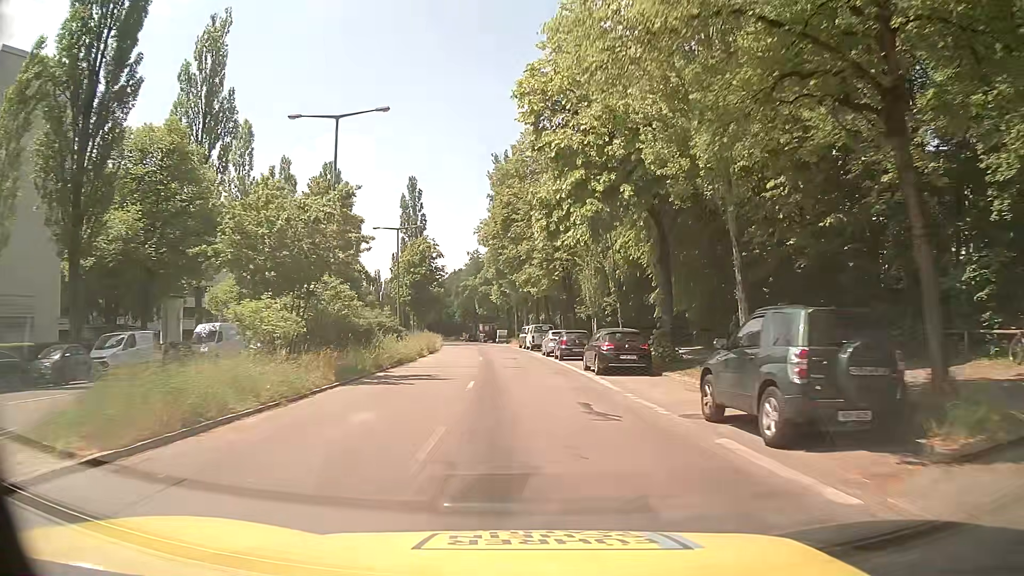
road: secondary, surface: asphalt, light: Day
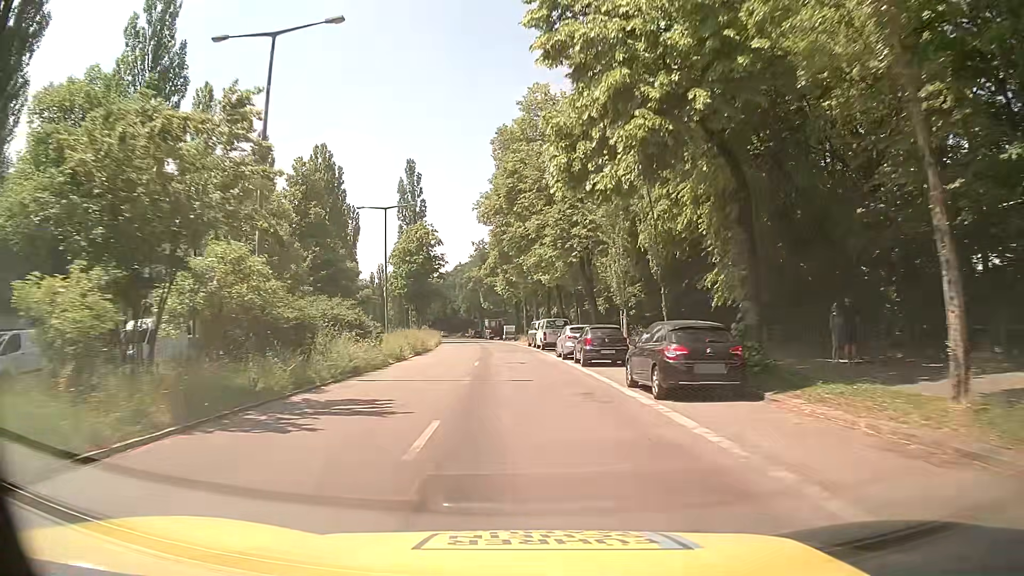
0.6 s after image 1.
(-0.1, +8.9) m; -1°
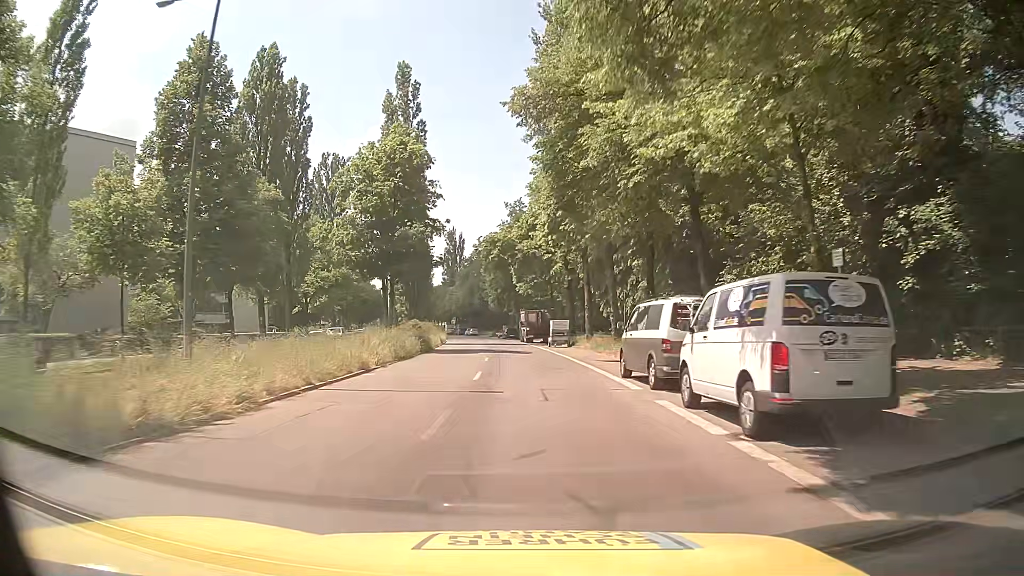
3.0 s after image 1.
(-1.4, +35.0) m; -4°
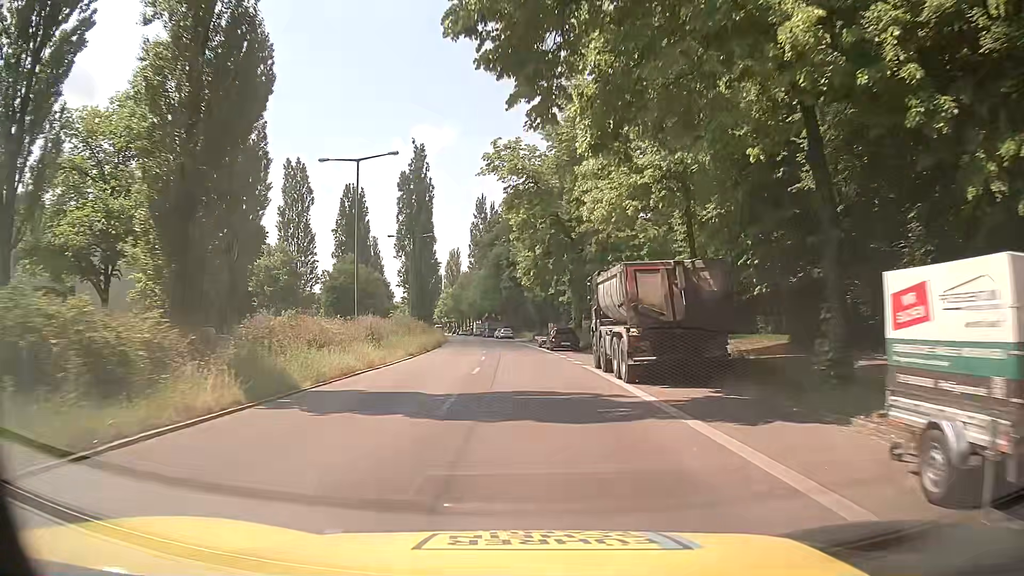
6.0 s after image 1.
(-1.6, +42.9) m; -4°
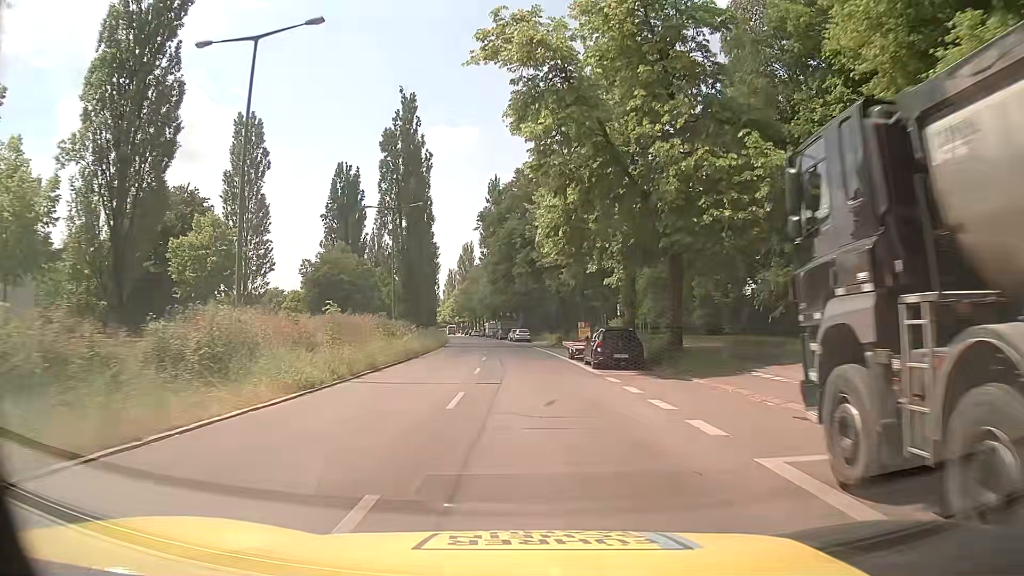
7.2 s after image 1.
(-0.3, +17.2) m; -2°
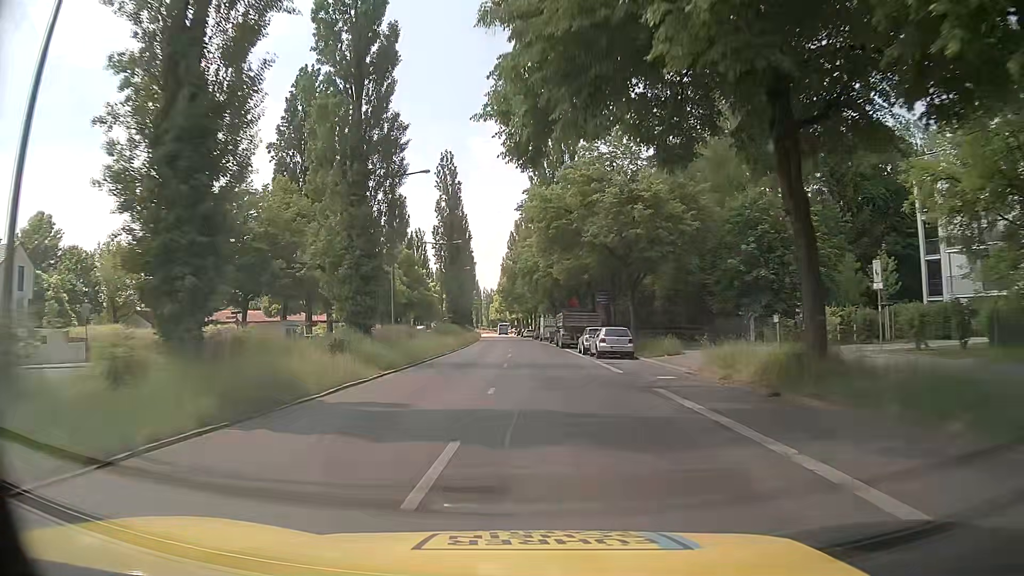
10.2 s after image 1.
(-1.7, +42.5) m; -5°
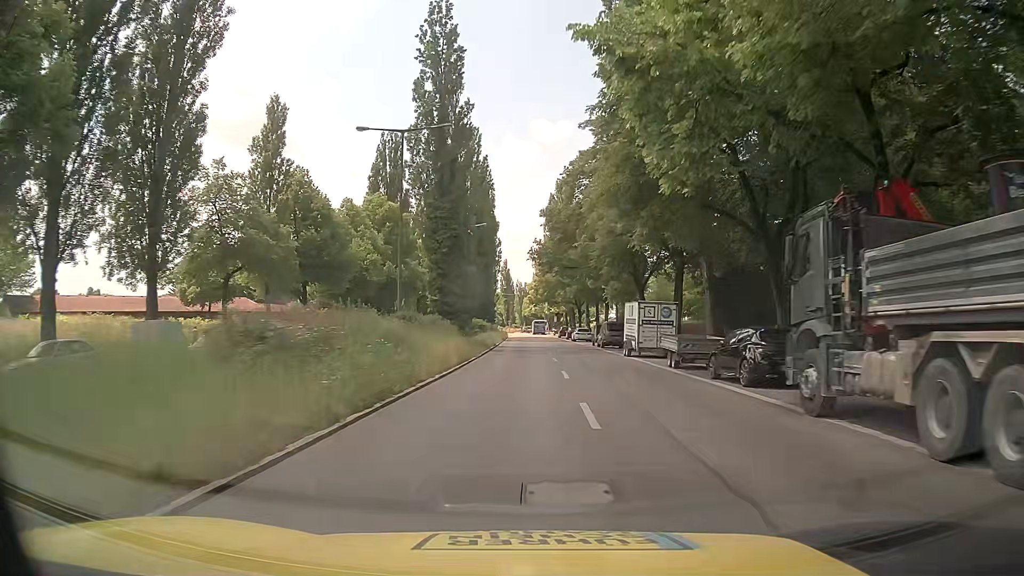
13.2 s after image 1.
(-2.0, +41.1) m; -3°
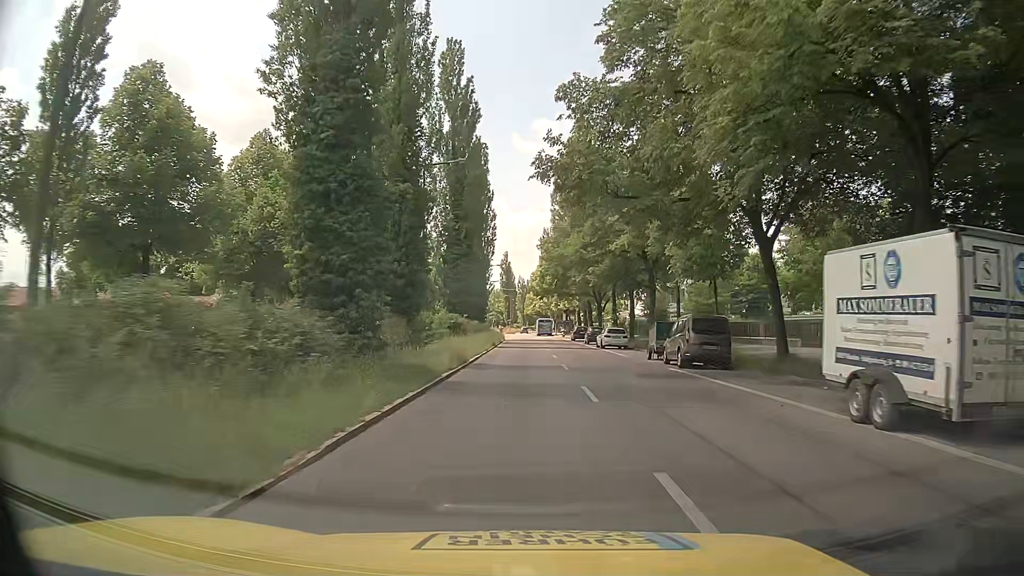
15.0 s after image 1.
(-0.2, +23.9) m; 0°
(0, +10) (0, +20) (-1, +30) (-1, +40) (-1, +50) (-1, +60) (-2, +70) (-2, +80) (-2, +90) (-3, +100) m
